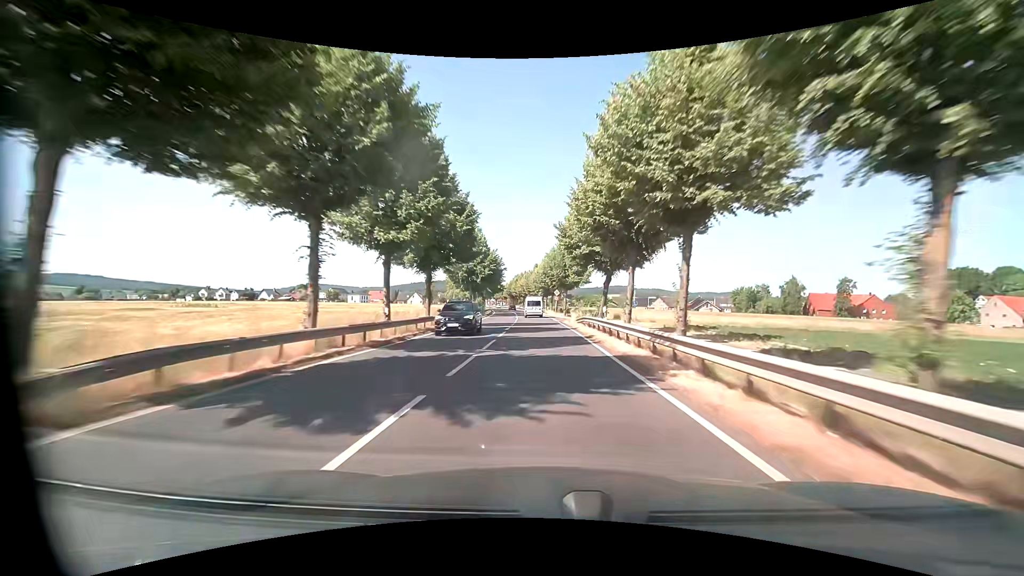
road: primary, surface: asphalt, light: Day
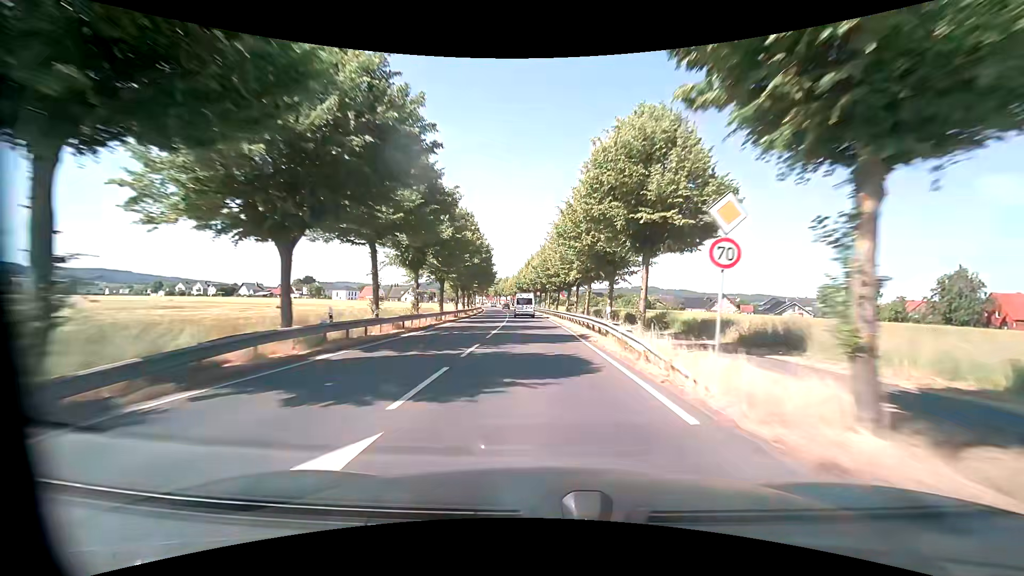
(-1.4, +56.9) m; -3°
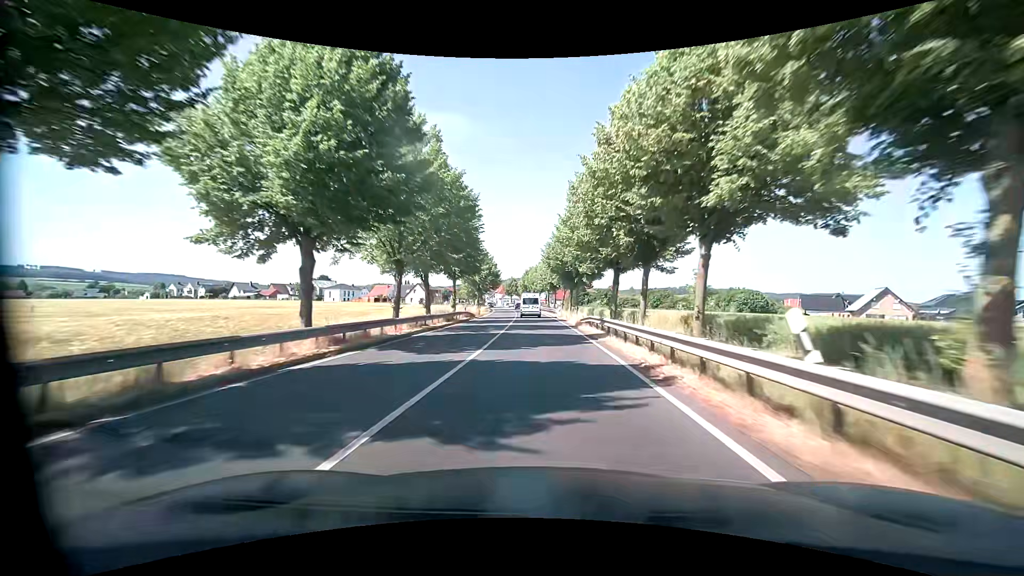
(-2.4, +59.2) m; -5°
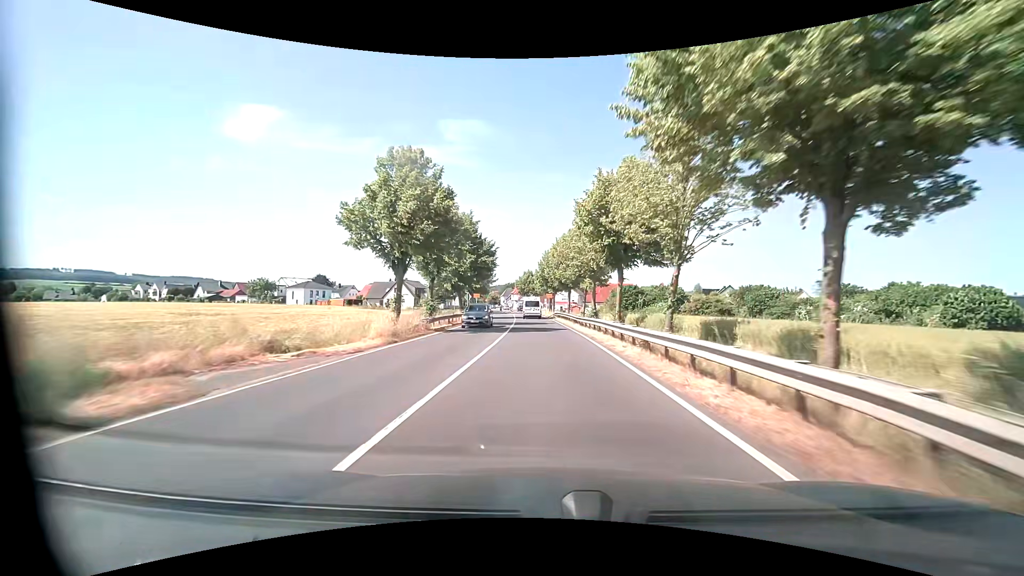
(-1.2, +51.0) m; -2°
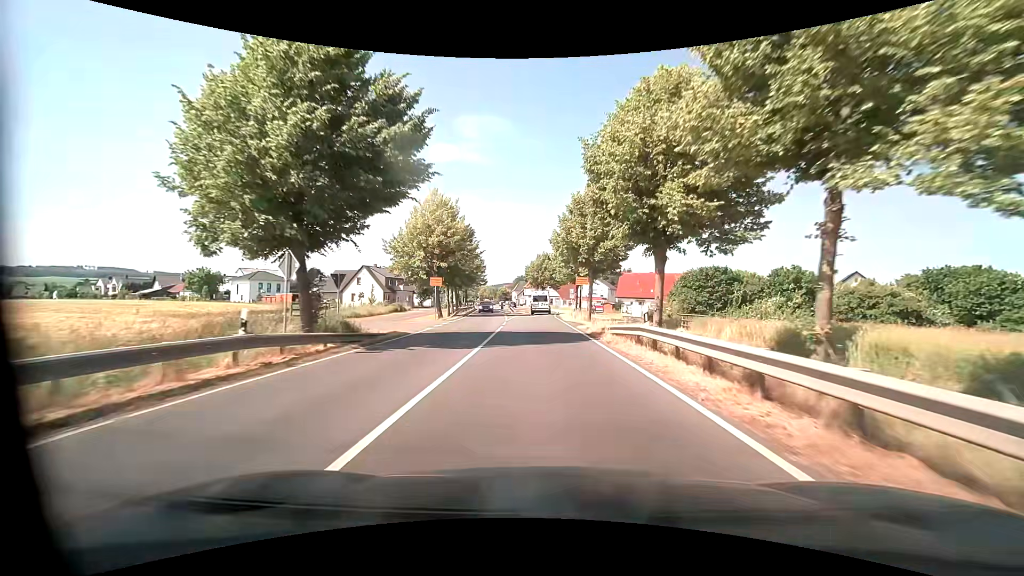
(-1.6, +38.8) m; -3°
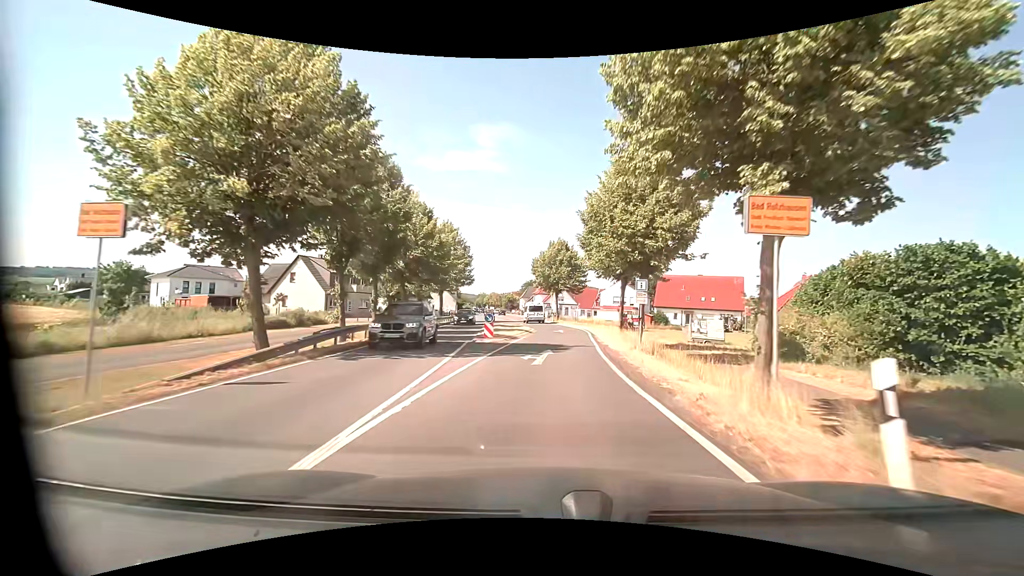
(-0.5, +30.2) m; -2°
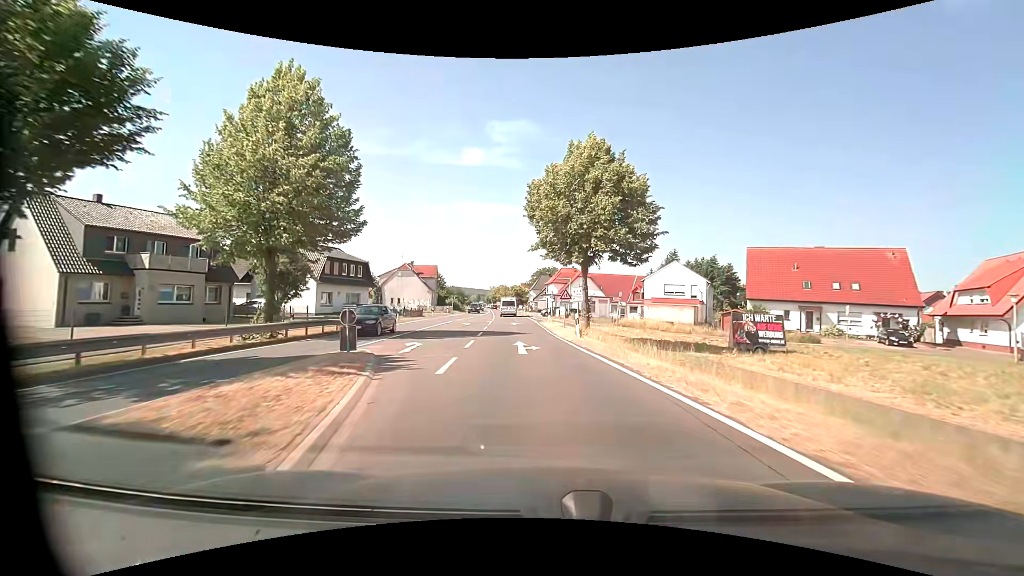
(+0.3, +38.4) m; -2°
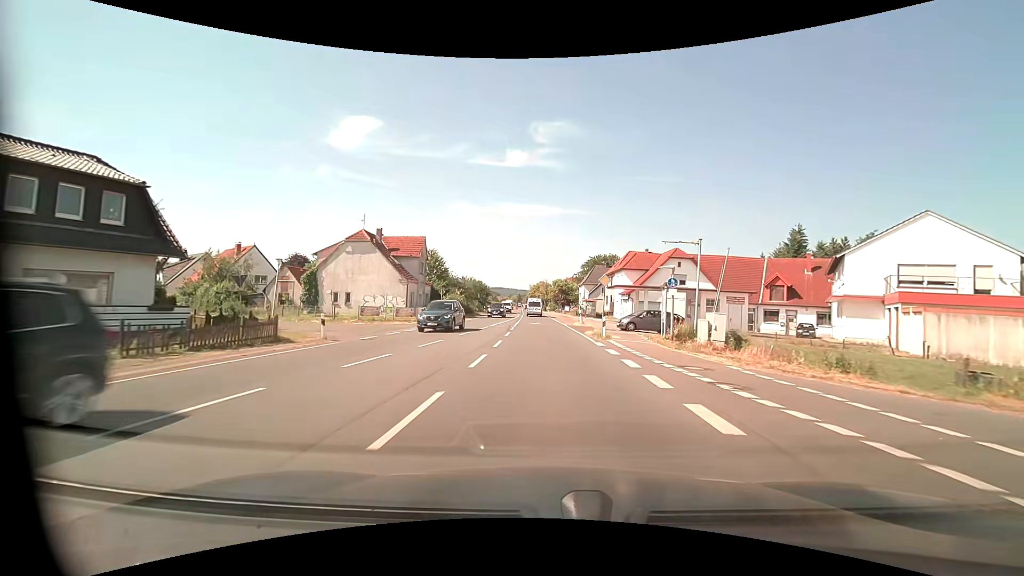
(-2.5, +39.4) m; -5°
(0, +10) (0, +20) (0, +30) (0, +40) (-1, +50) (-1, +60) (-1, +70) (-2, +80) (-2, +90) (-3, +100) m
